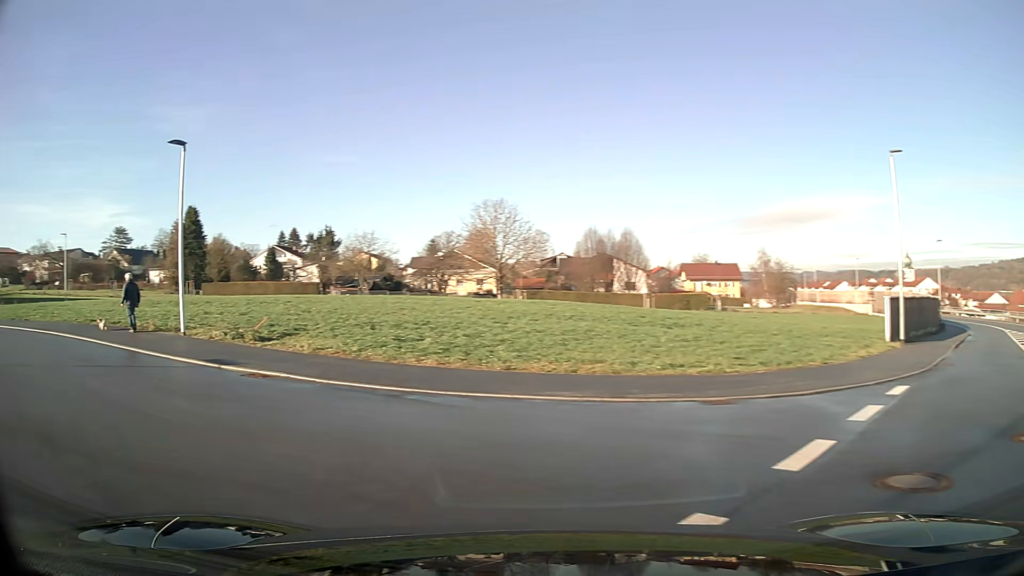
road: unclassified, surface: asphalt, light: Day
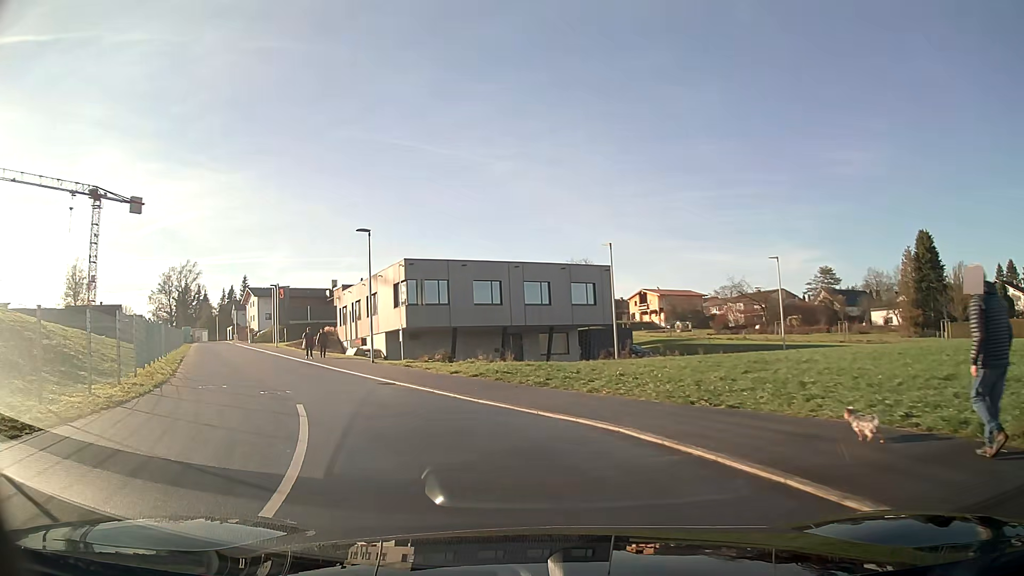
(-10.2, +14.0) m; -57°
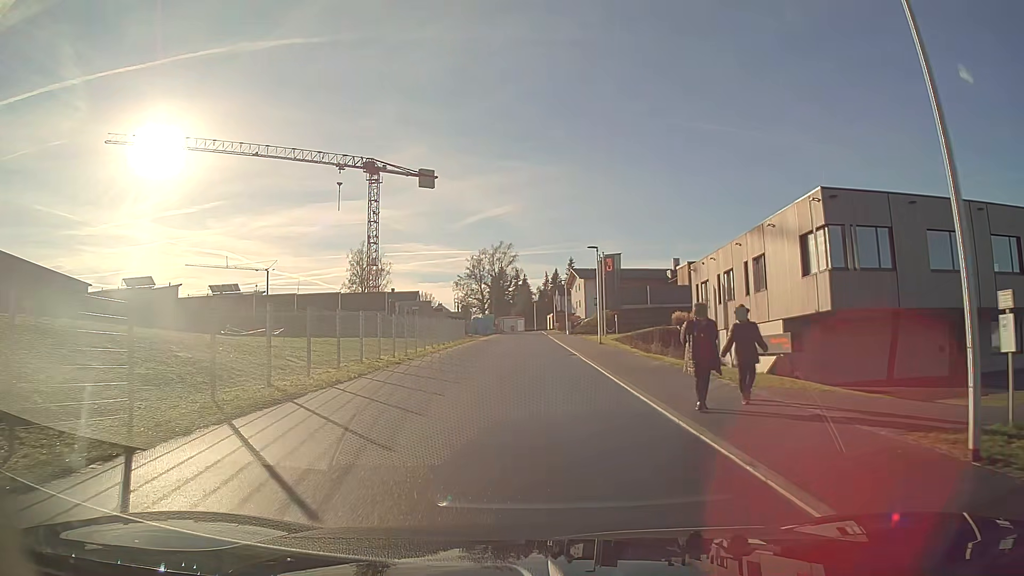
(-6.1, +20.9) m; -25°
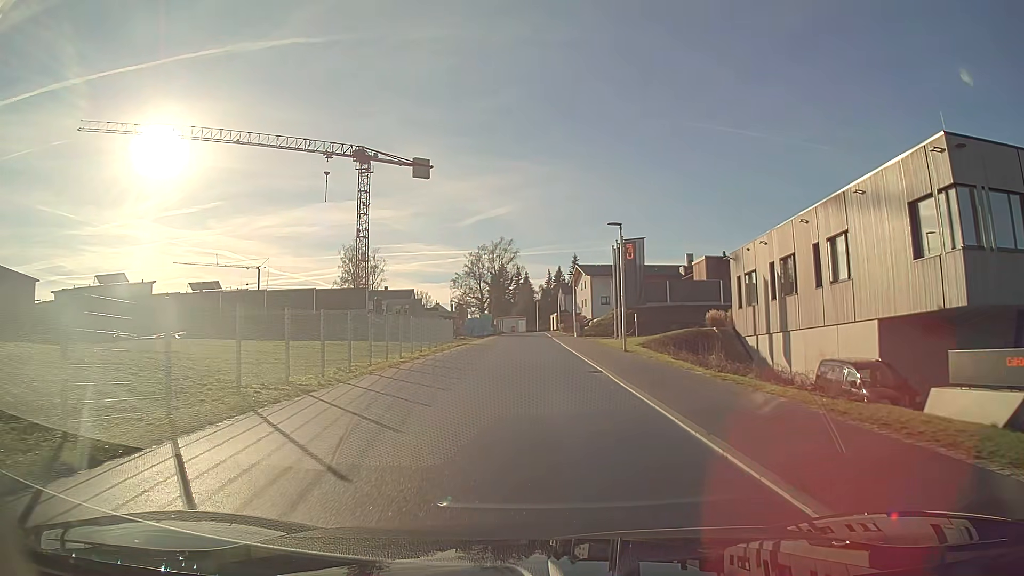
(-0.1, +9.2) m; 0°
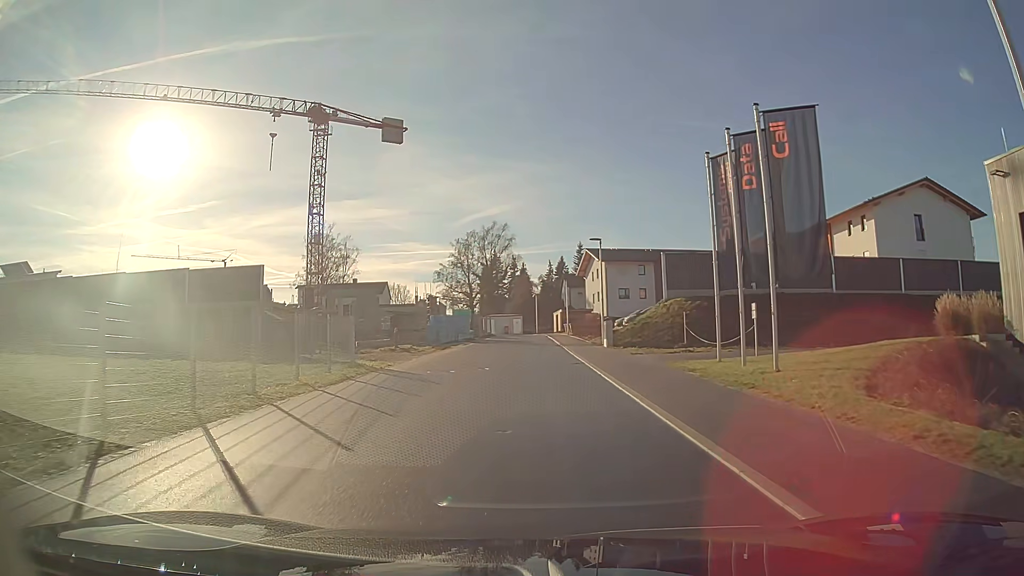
(-0.1, +24.5) m; 0°
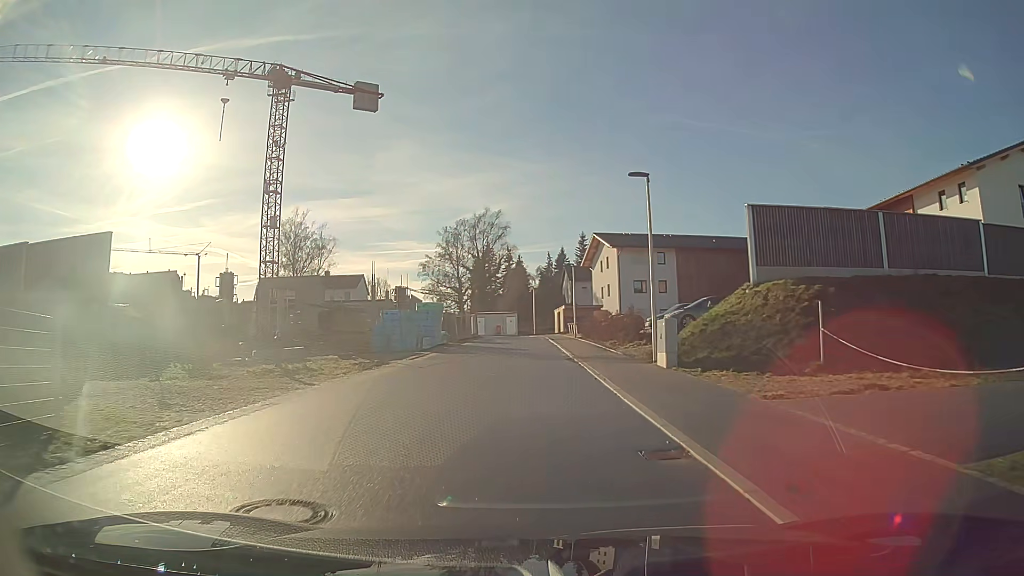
(0.0, +15.1) m; 0°
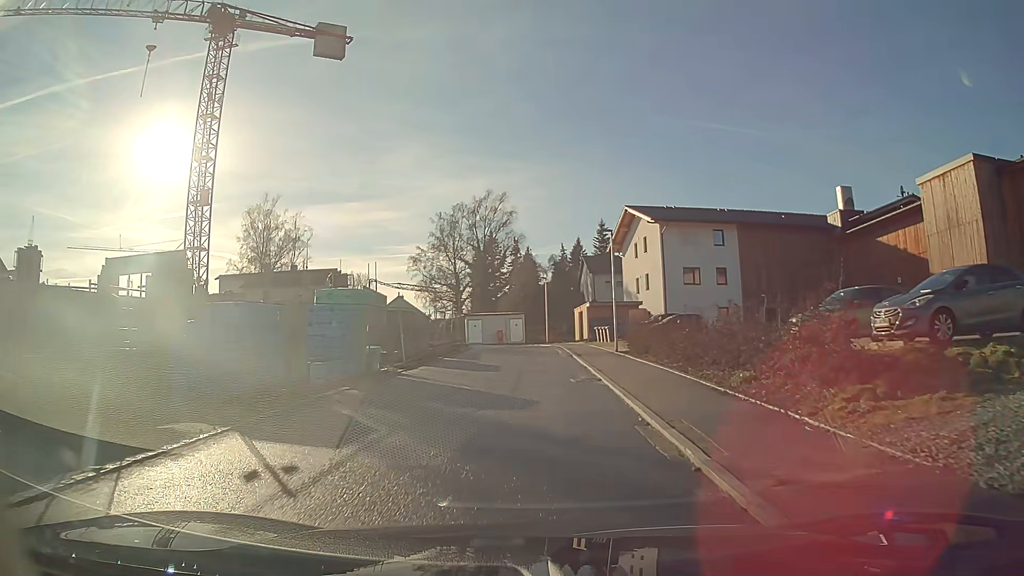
(-0.1, +19.4) m; -1°
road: residential
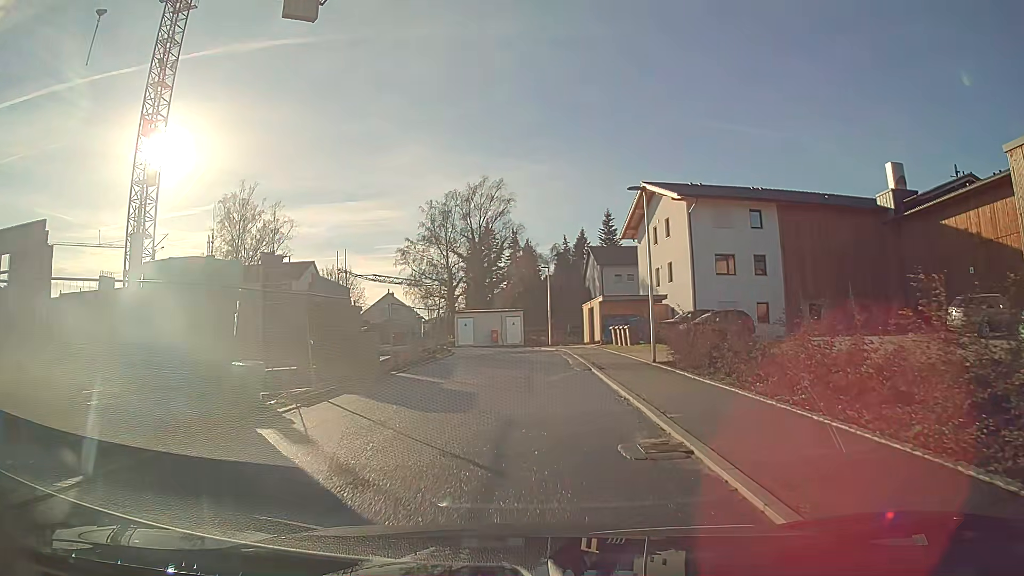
(0.0, +9.2) m; 0°
(0, +10) (0, +20) (0, +30) (-1, +40) (-7, +48) (-16, +52) (-26, +52) (-36, +52) (-46, +52) (-56, +52) m
